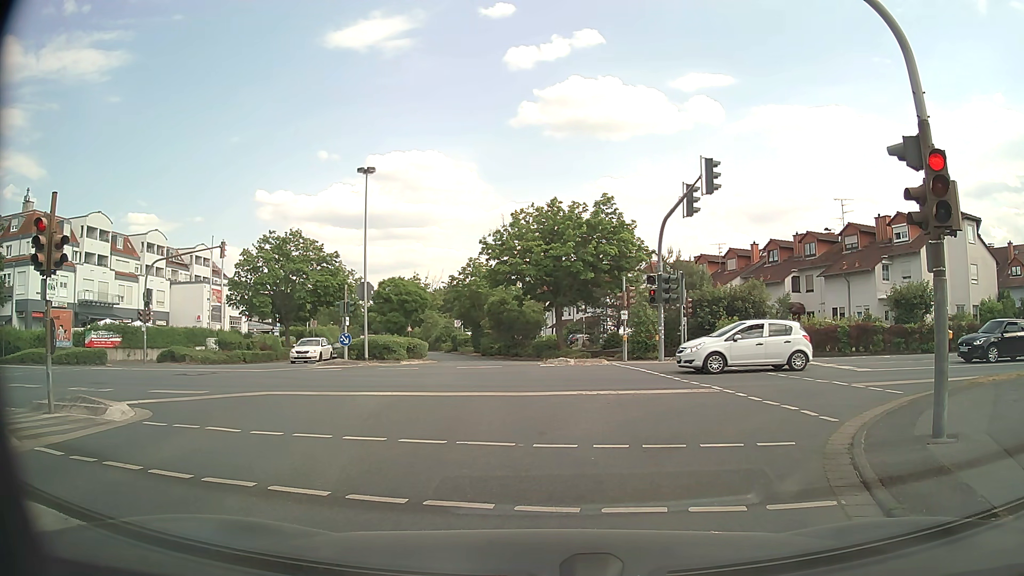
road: unclassified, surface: asphalt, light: Day
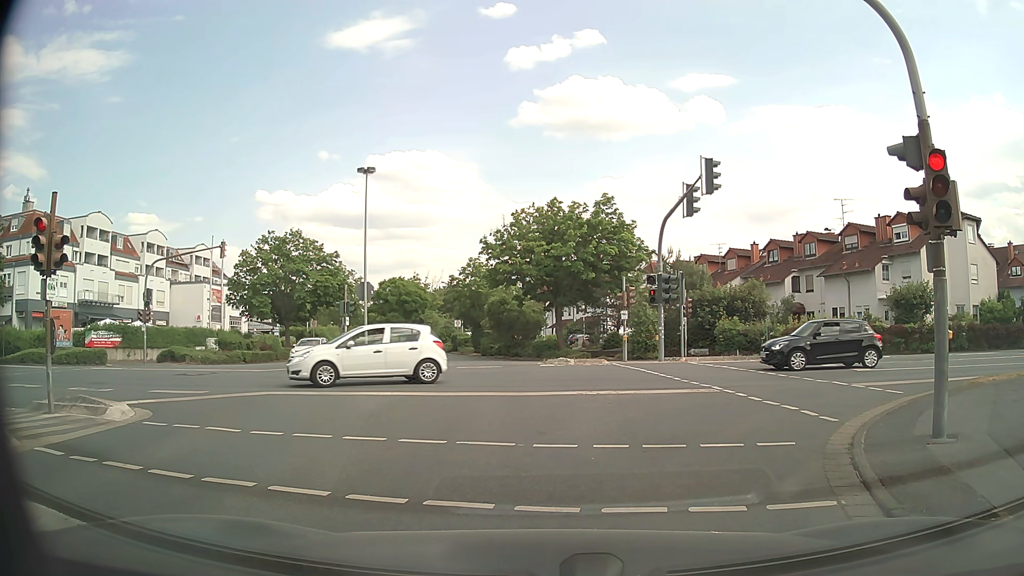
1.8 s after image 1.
(0.0, 0.0) m; 0°
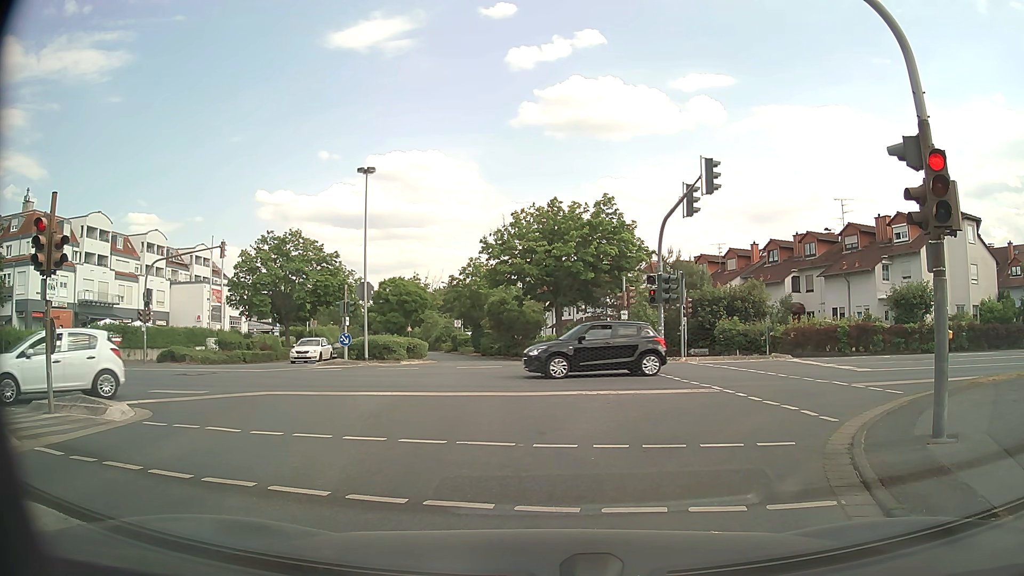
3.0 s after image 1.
(0.0, 0.0) m; 0°
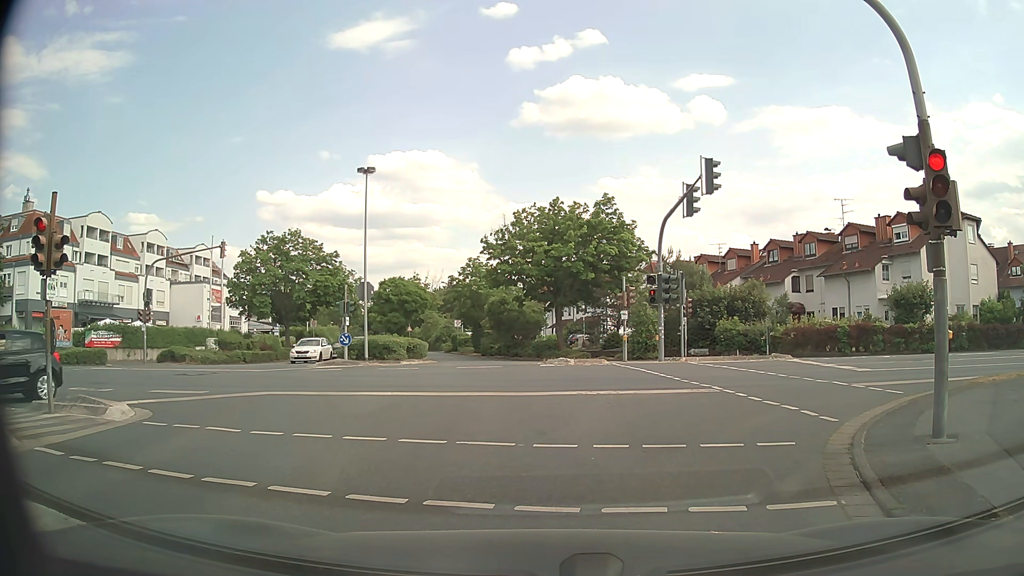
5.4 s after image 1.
(0.0, 0.0) m; 0°
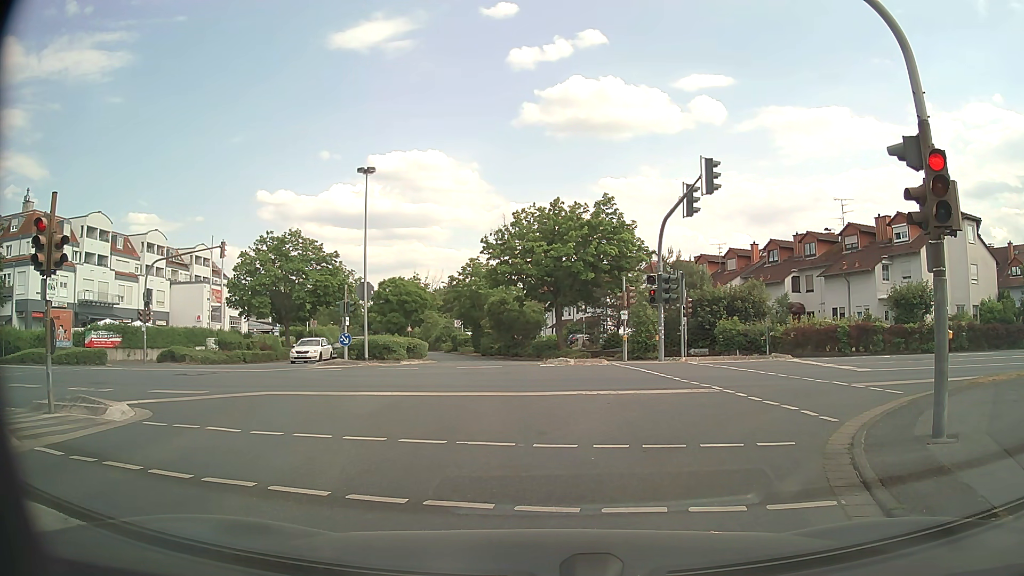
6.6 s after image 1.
(0.0, 0.0) m; 0°
